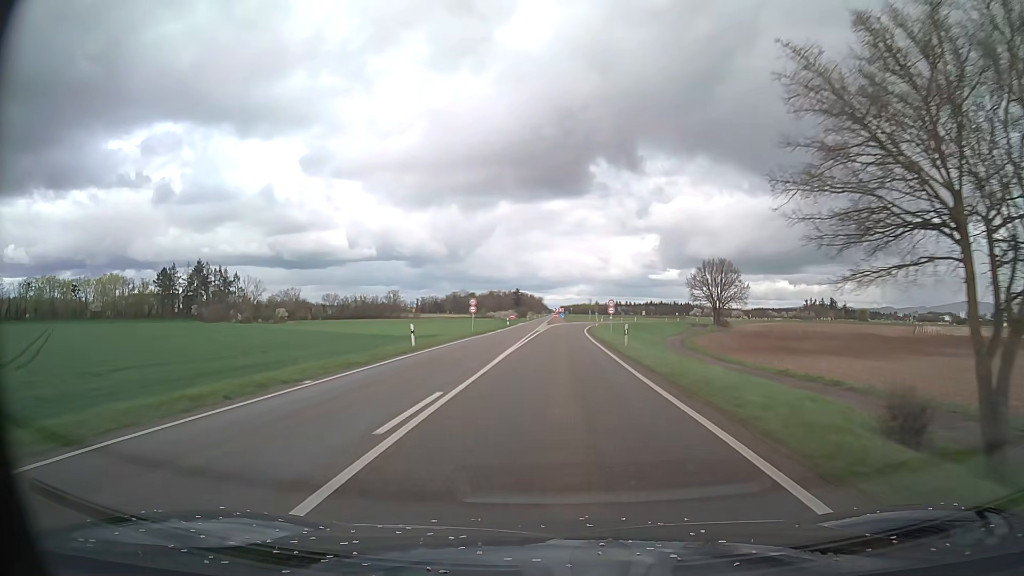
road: primary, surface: asphalt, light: Day
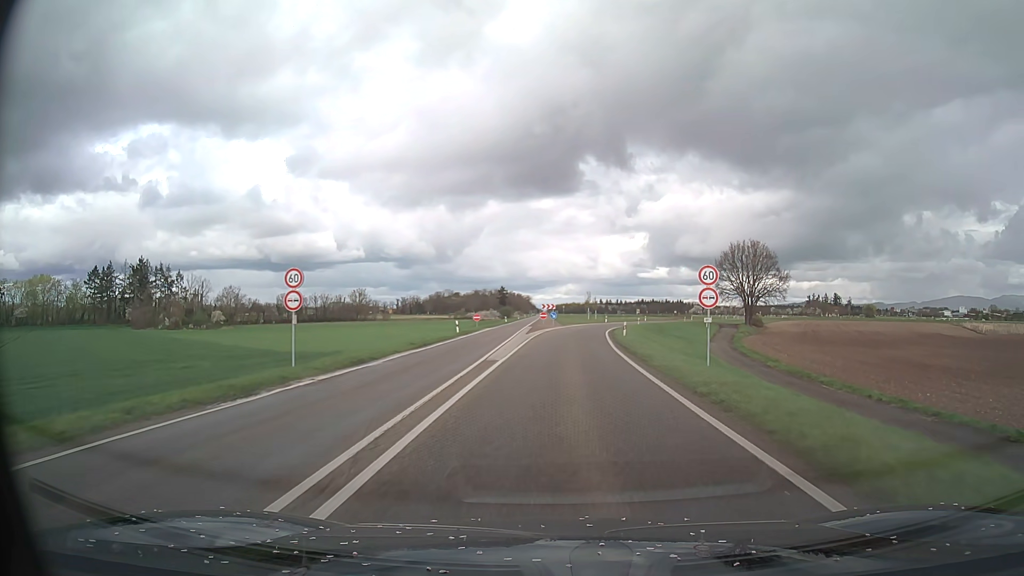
(0.0, +38.7) m; +1°
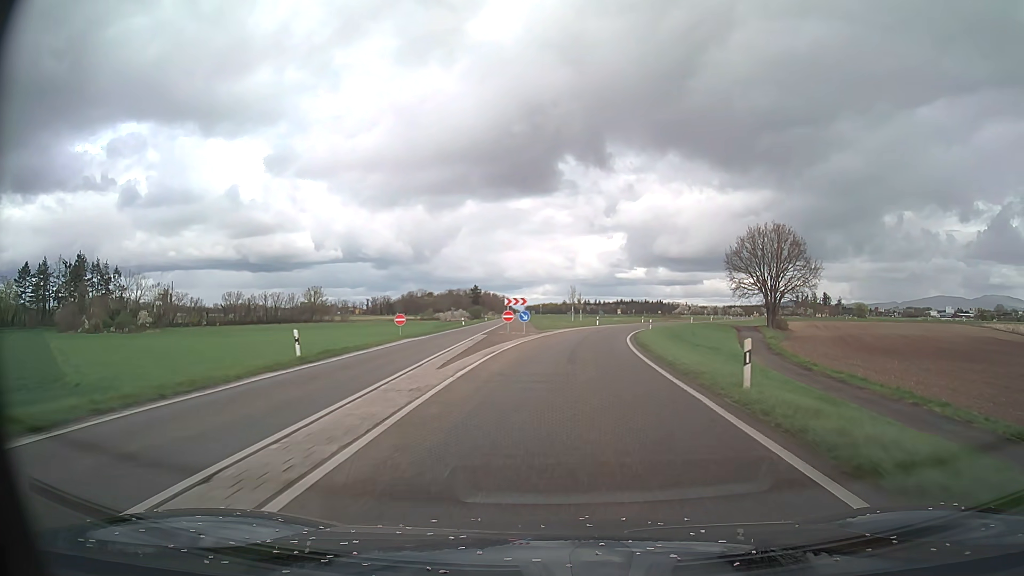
(+0.3, +28.1) m; +2°
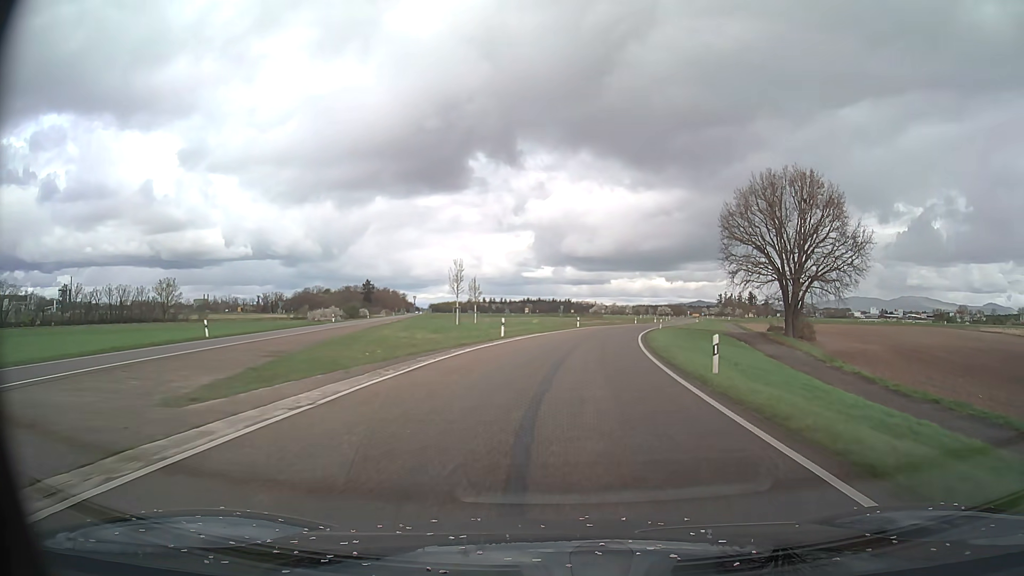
(+2.7, +45.9) m; +8°
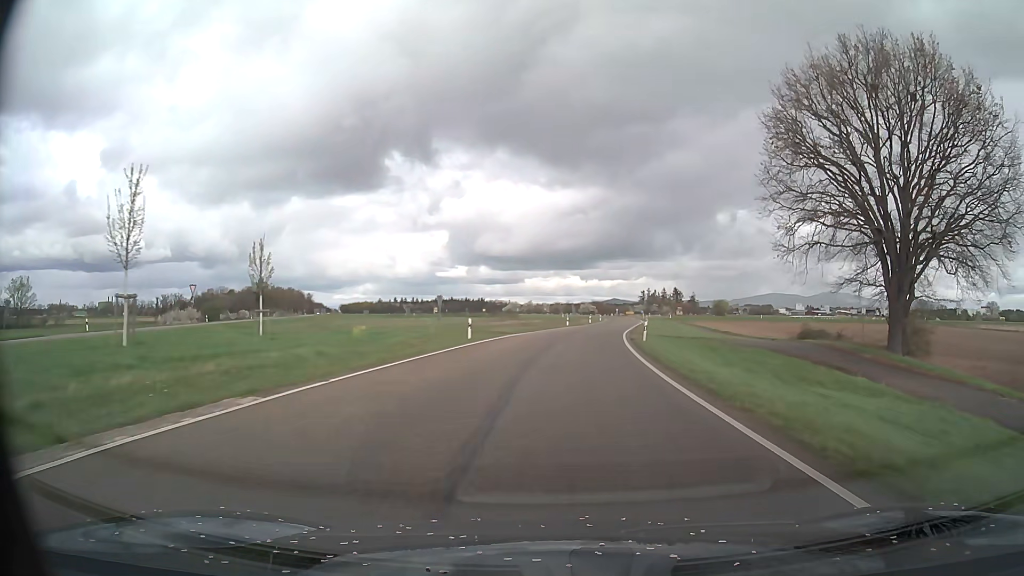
(+2.4, +36.6) m; +7°
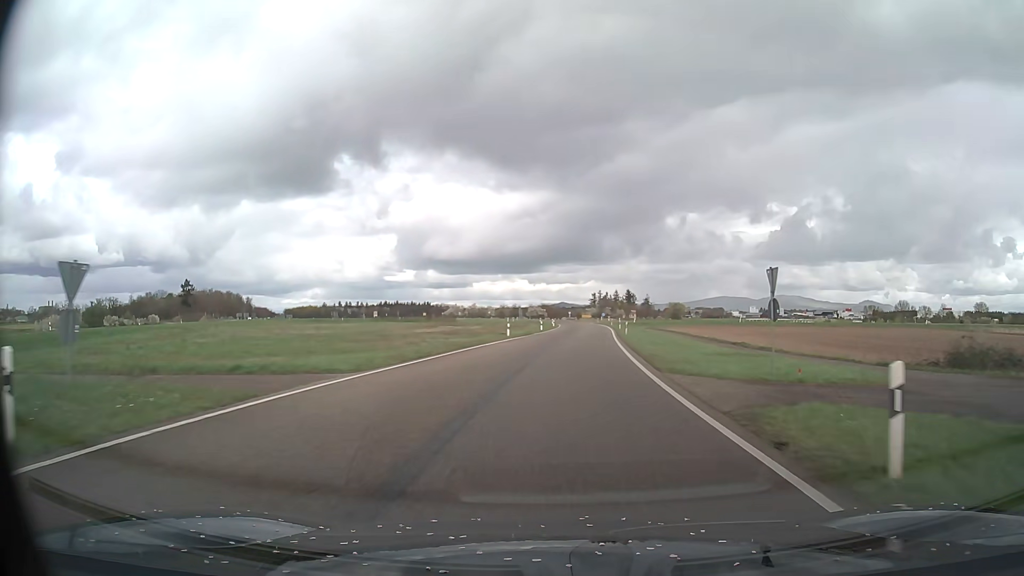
(+1.0, +27.5) m; +4°
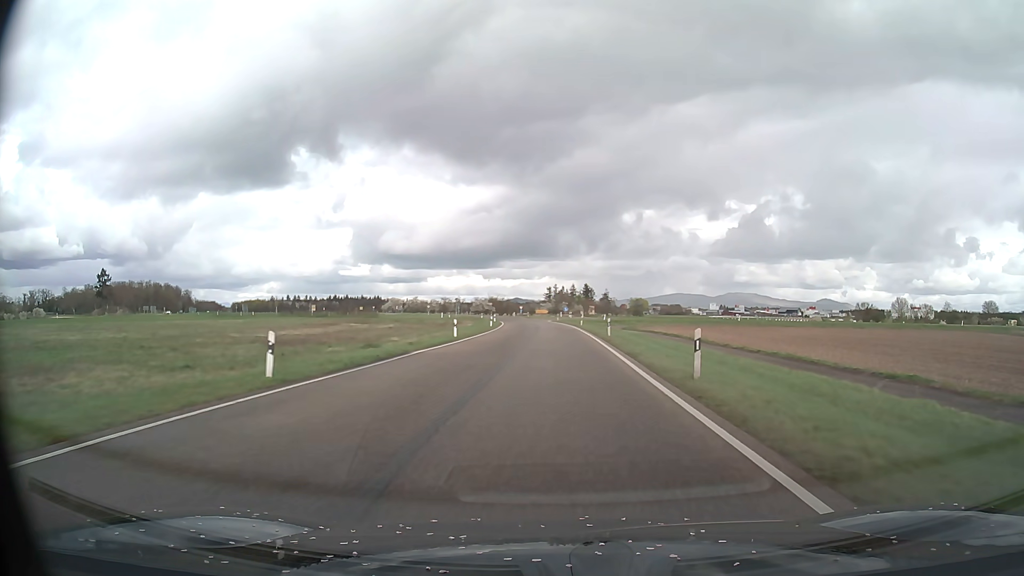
(+1.7, +36.5) m; +4°
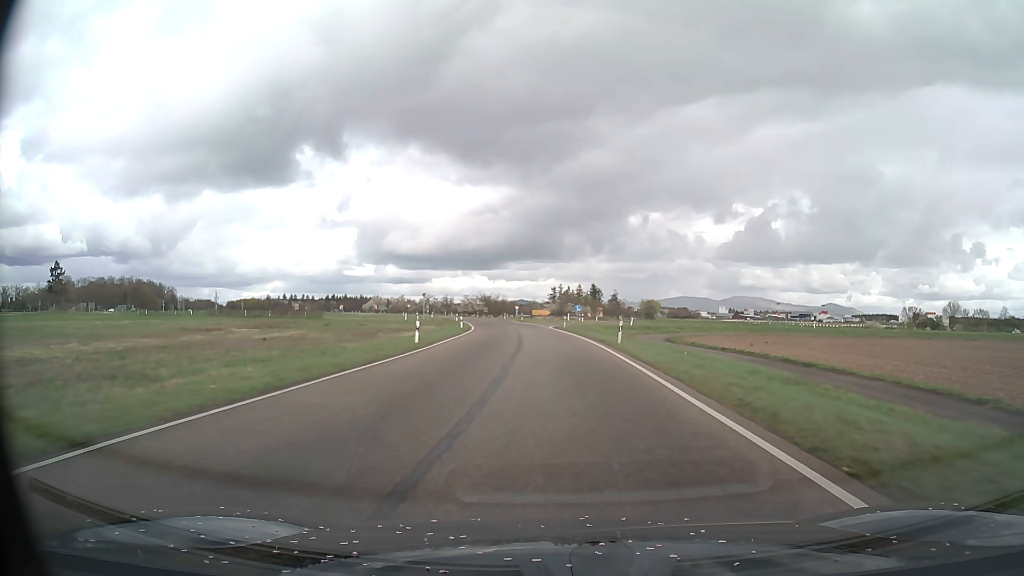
(+0.1, +36.7) m; 0°
(0, +10) (0, +20) (0, +30) (-1, +40) (-1, +50) (-2, +60) (-3, +70) (-5, +80) (-7, +90) (-9, +99) m
